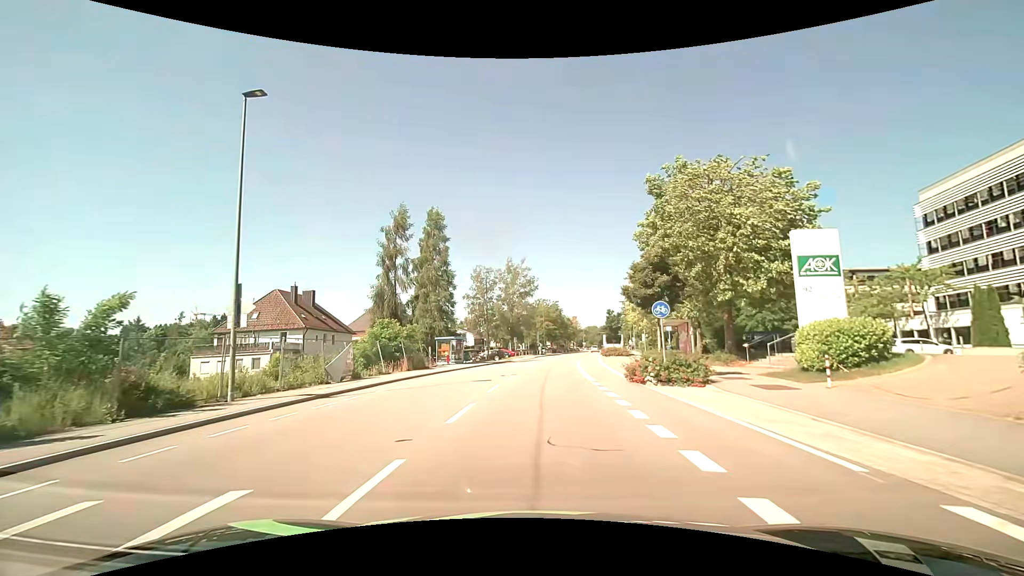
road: tertiary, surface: asphalt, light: Day
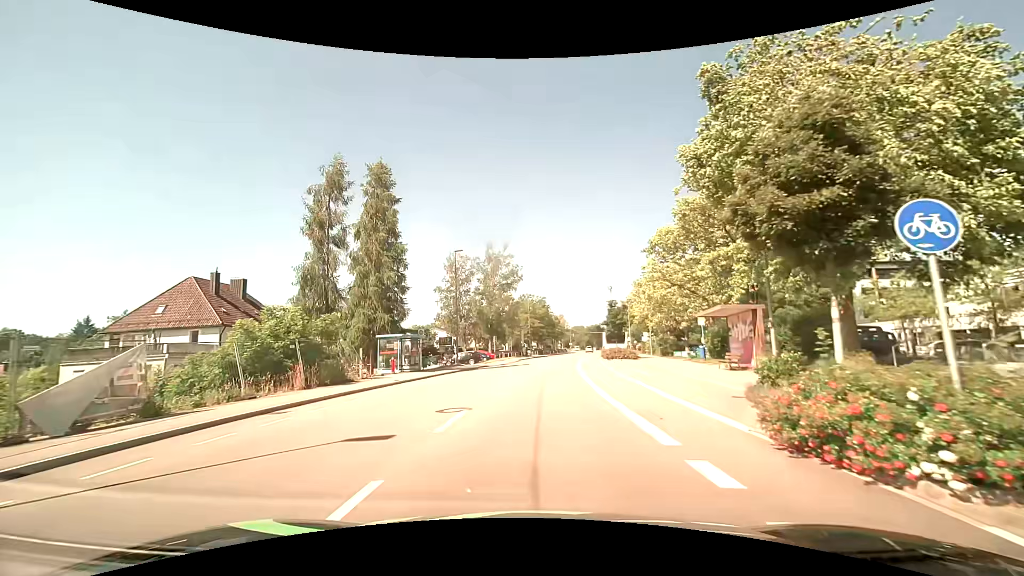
(0.0, +12.9) m; +1°
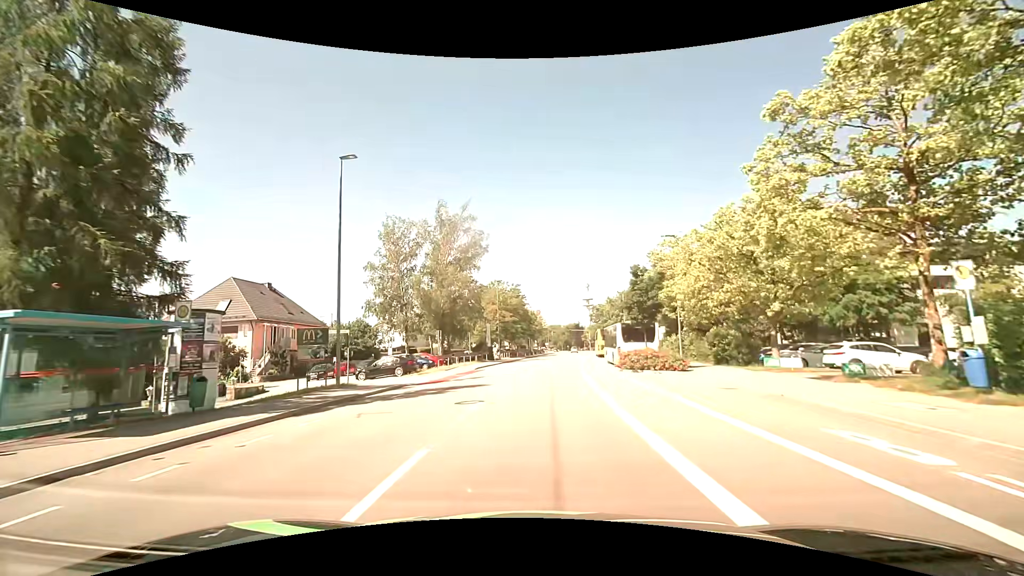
(+0.4, +22.1) m; +3°
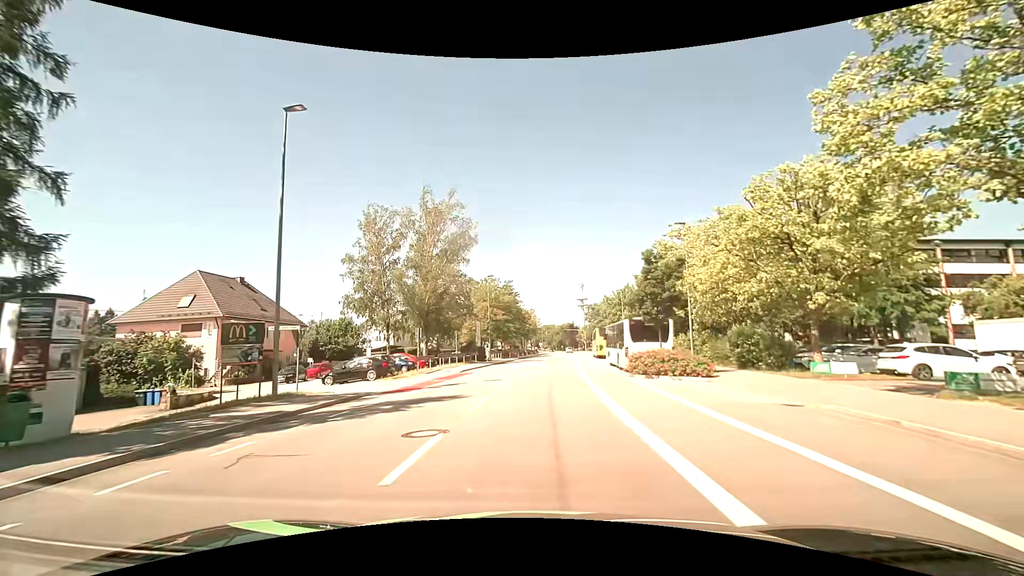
(0.0, +4.6) m; +1°
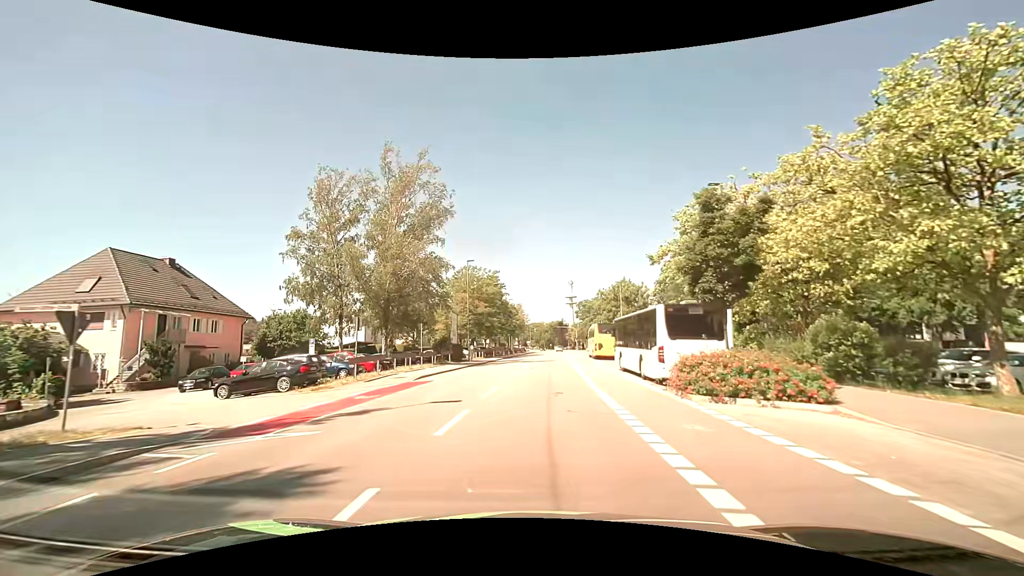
(+0.1, +9.3) m; +1°
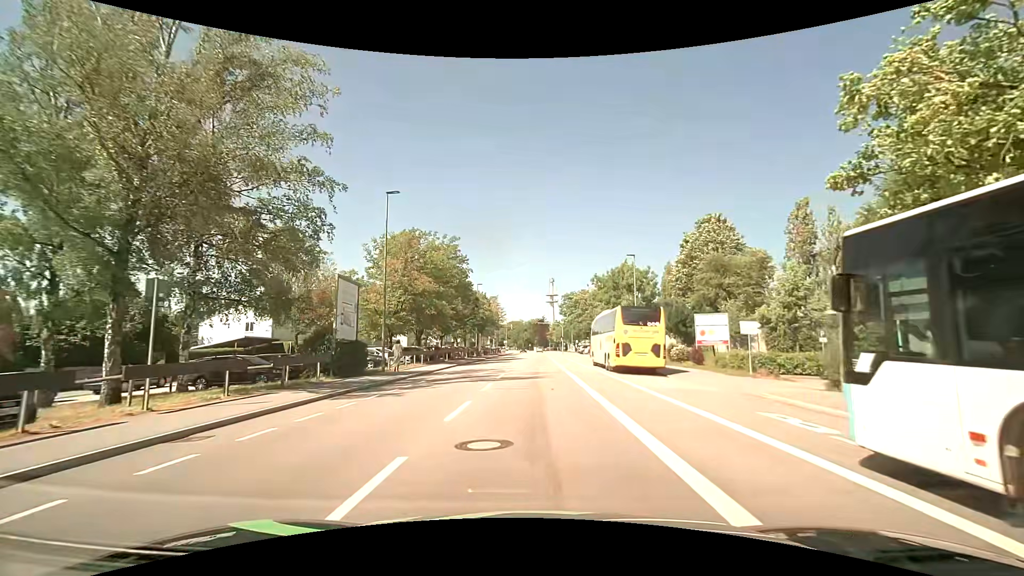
(+0.7, +22.7) m; +3°
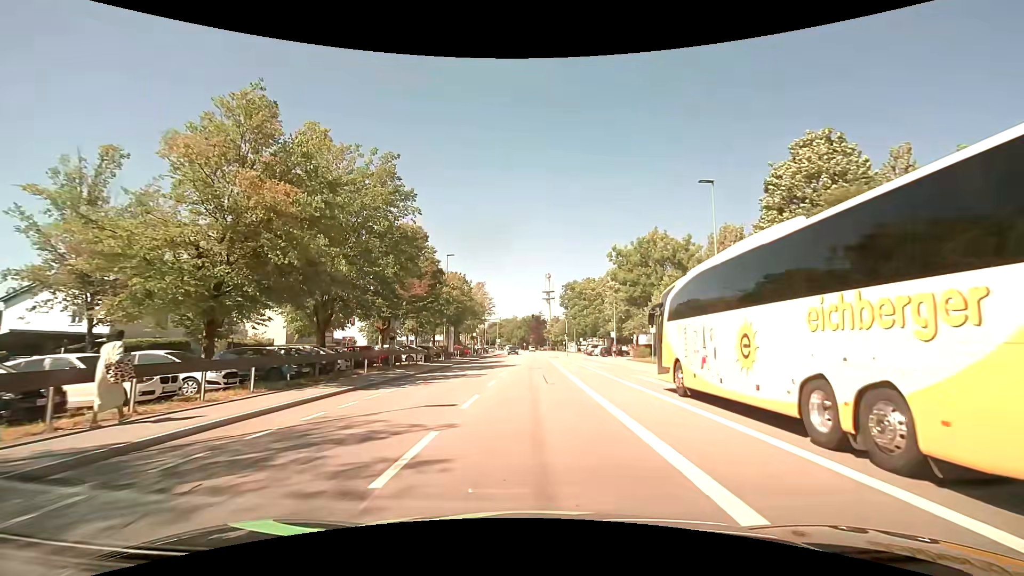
(-0.1, +22.2) m; 0°
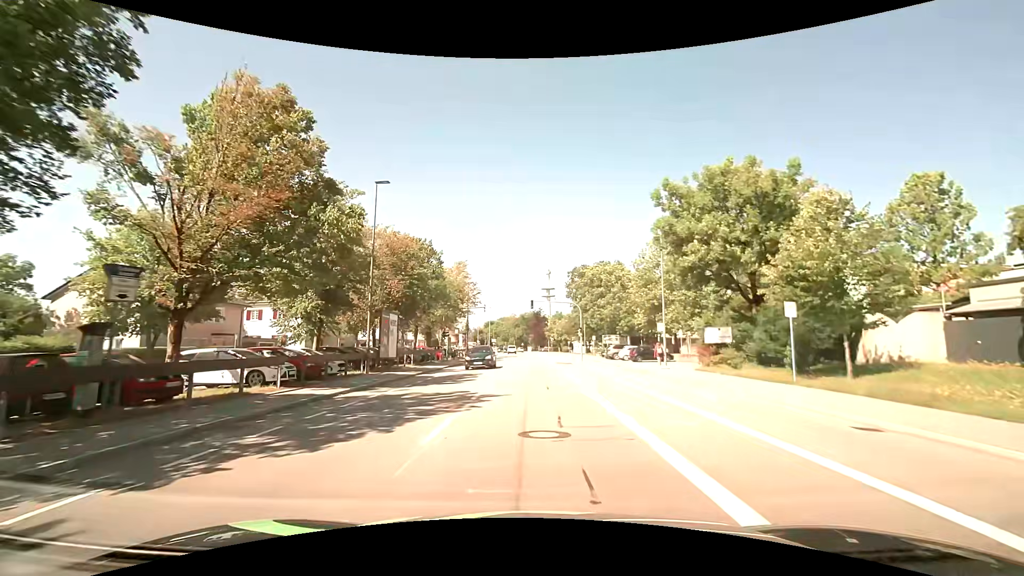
(+0.3, +22.0) m; +1°
(0, +10) (0, +20) (0, +30) (0, +40) (0, +50) (0, +60) (0, +70) (0, +80) (0, +90) (0, +100) m
